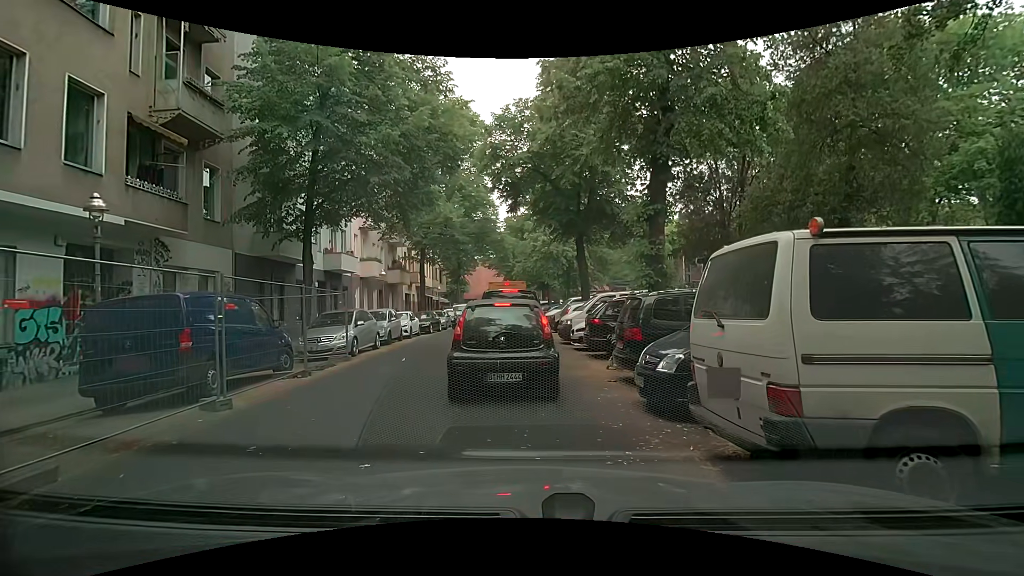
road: residential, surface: asphalt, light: Day
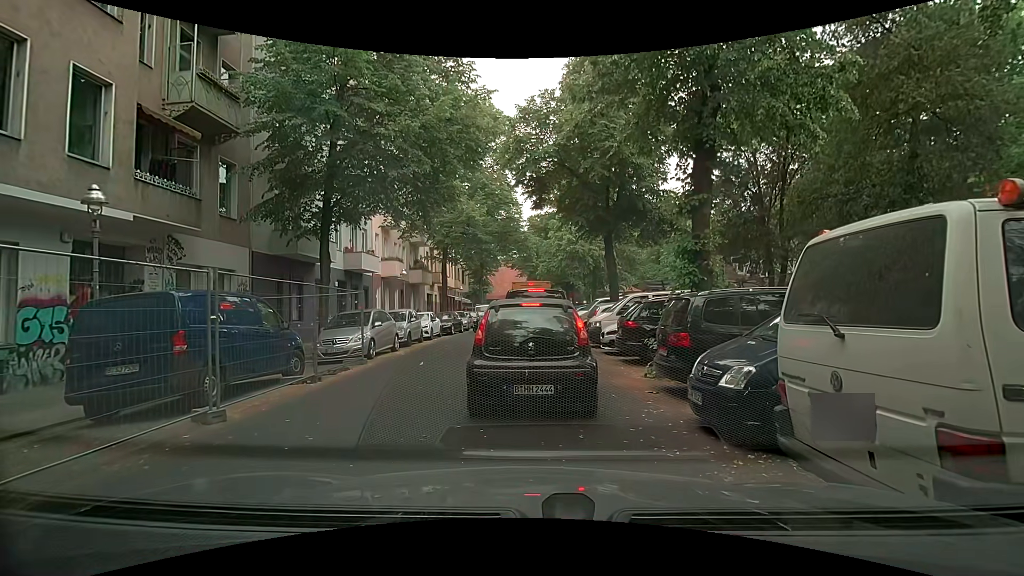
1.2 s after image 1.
(0.0, +1.0) m; 0°
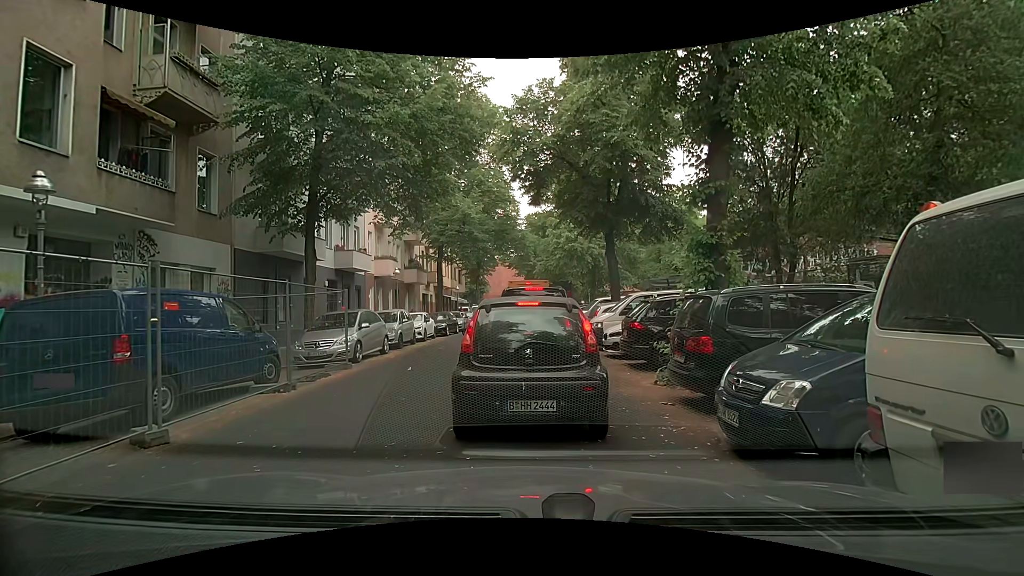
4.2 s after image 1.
(0.0, +1.0) m; 0°
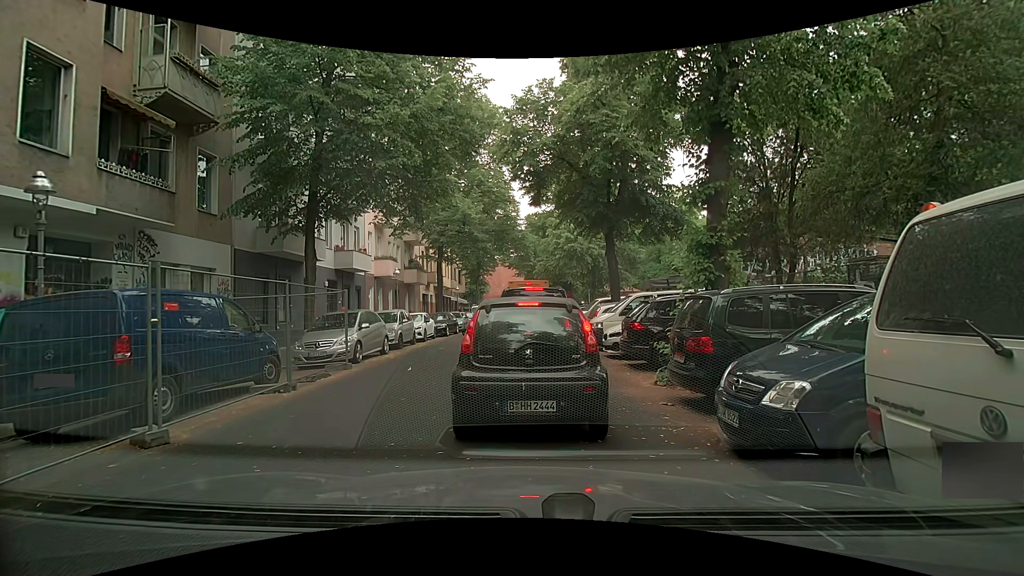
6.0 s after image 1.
(0.0, +0.1) m; 0°
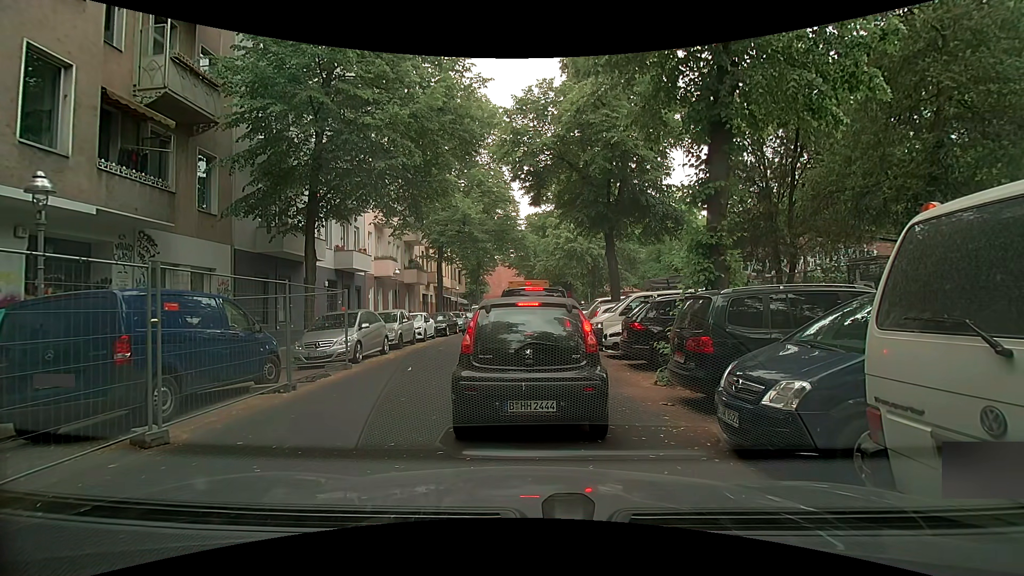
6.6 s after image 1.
(0.0, 0.0) m; 0°
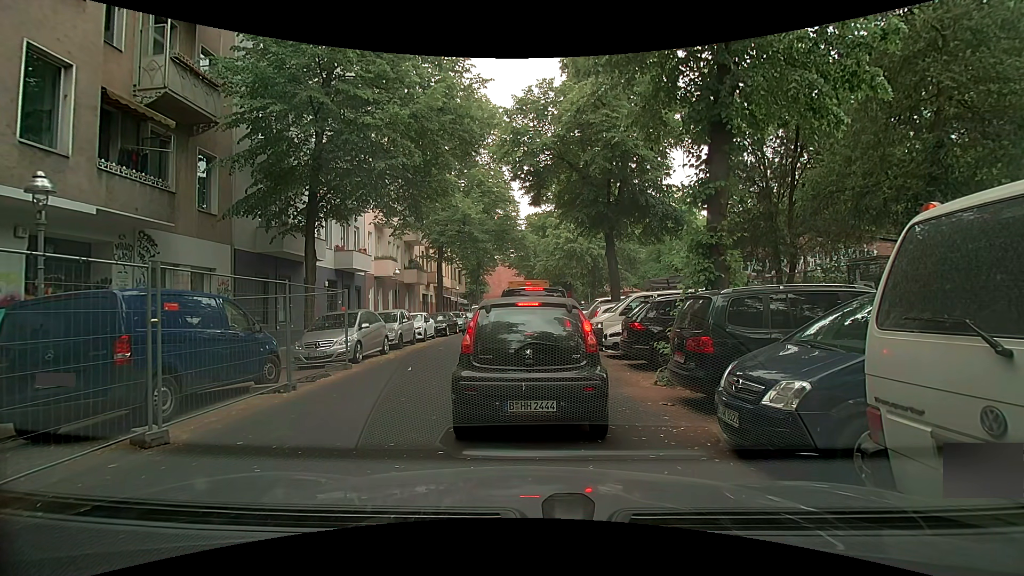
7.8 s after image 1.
(0.0, 0.0) m; 0°
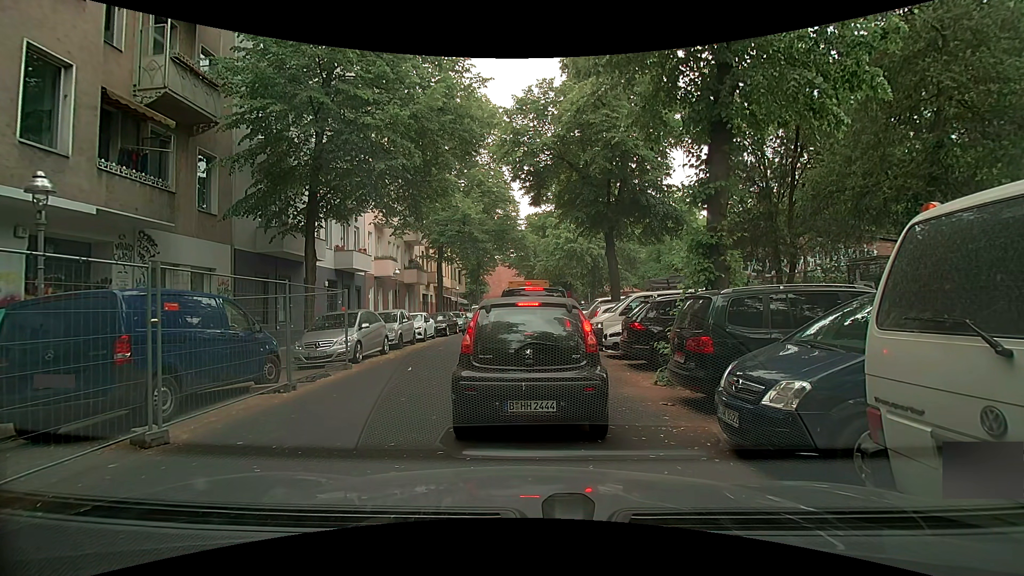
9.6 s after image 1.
(0.0, 0.0) m; 0°
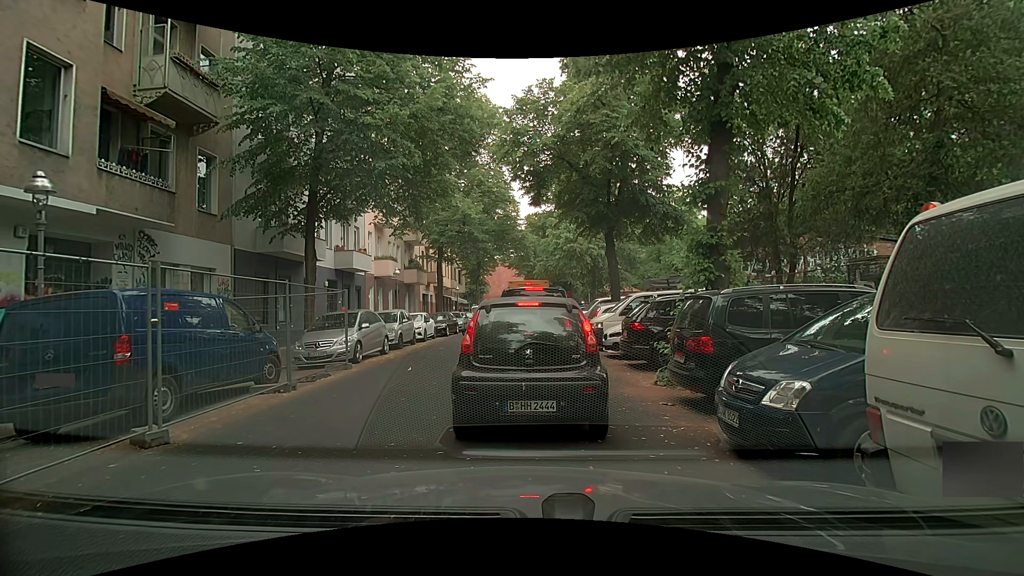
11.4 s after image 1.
(0.0, 0.0) m; 0°
